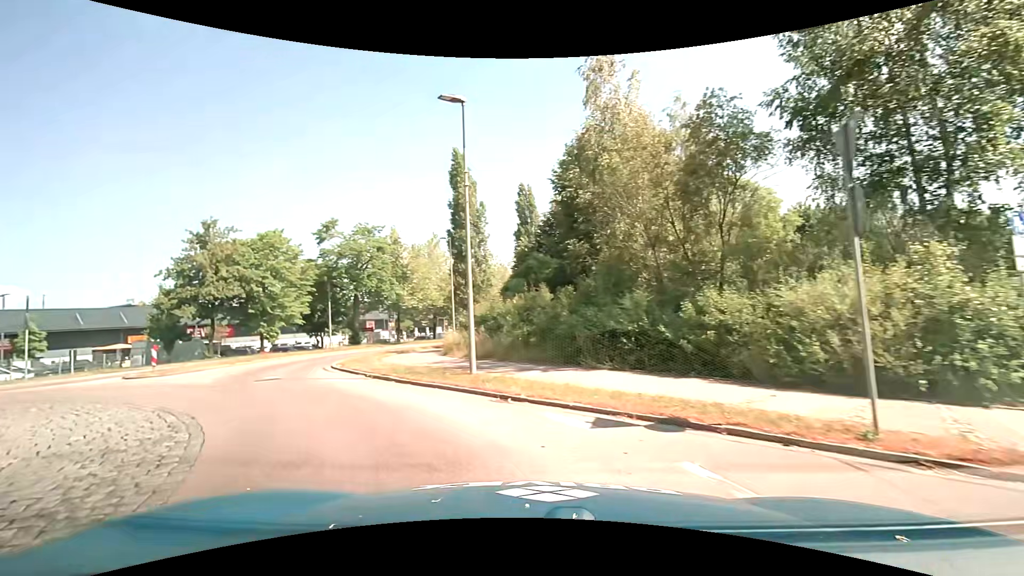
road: tertiary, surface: asphalt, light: Day
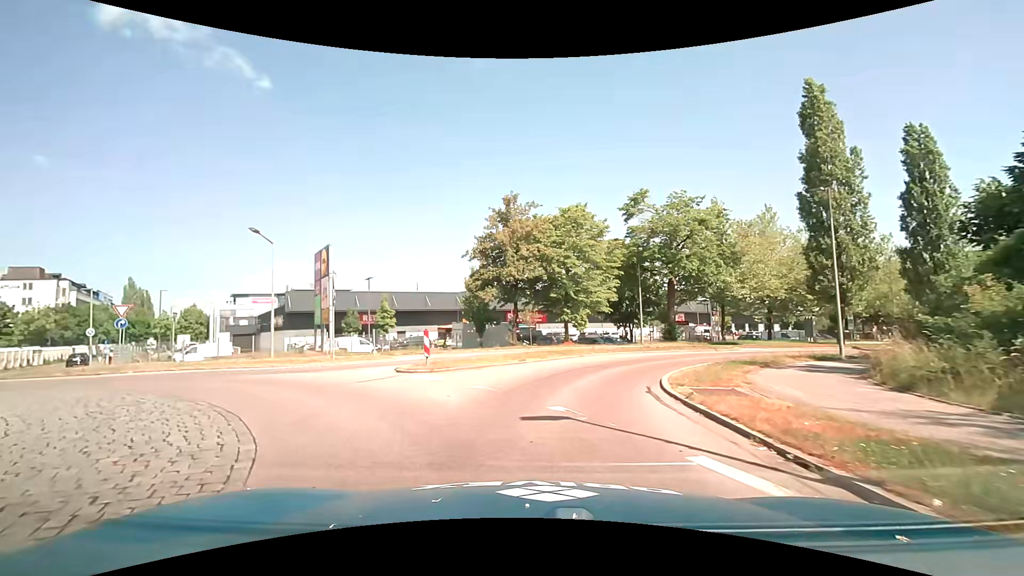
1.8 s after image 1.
(-2.7, +8.6) m; -34°
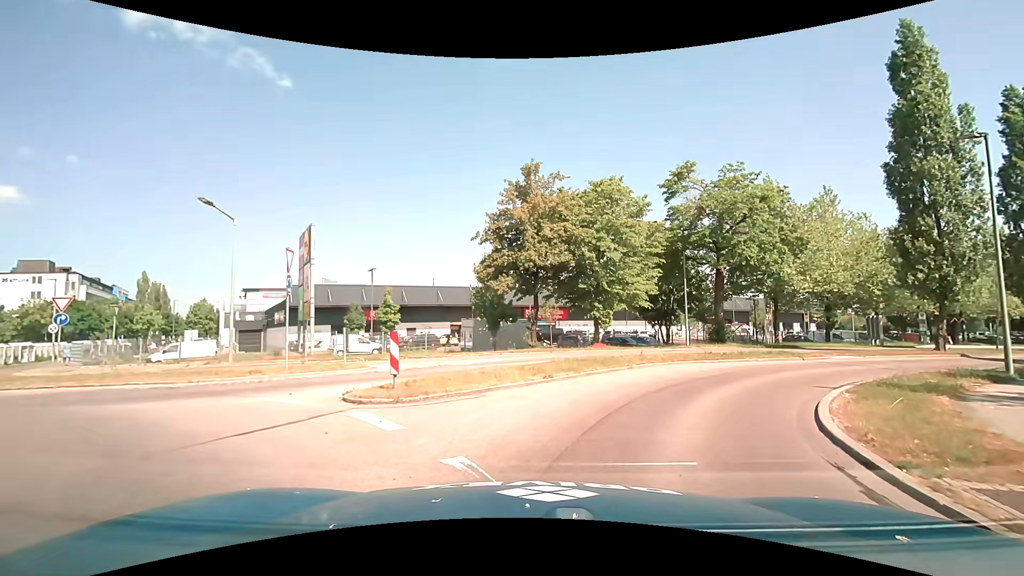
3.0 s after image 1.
(-0.1, +5.7) m; -1°
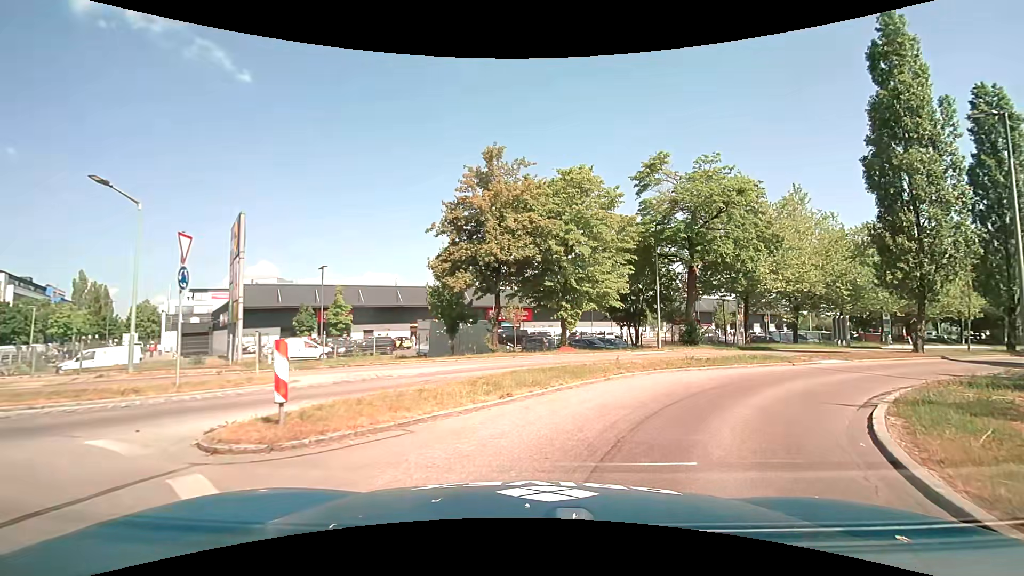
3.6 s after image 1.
(+0.1, +2.7) m; +3°
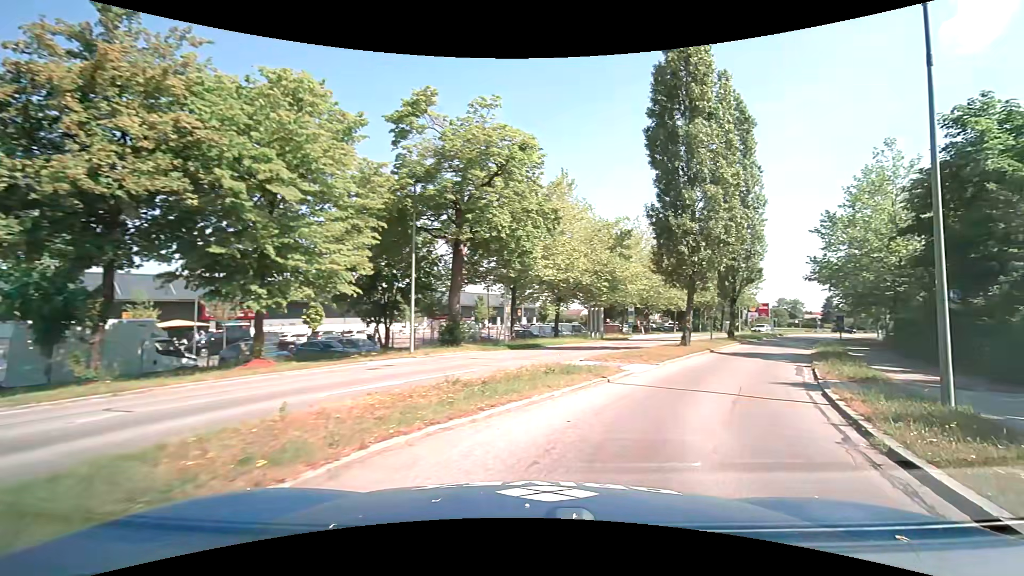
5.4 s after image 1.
(+1.9, +8.7) m; +27°
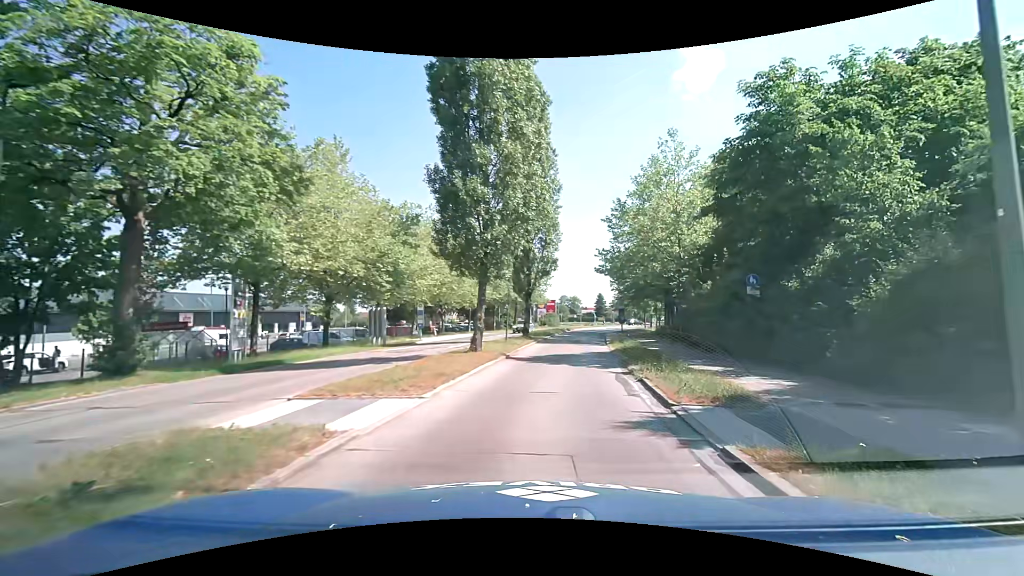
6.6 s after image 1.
(+1.6, +6.6) m; +23°
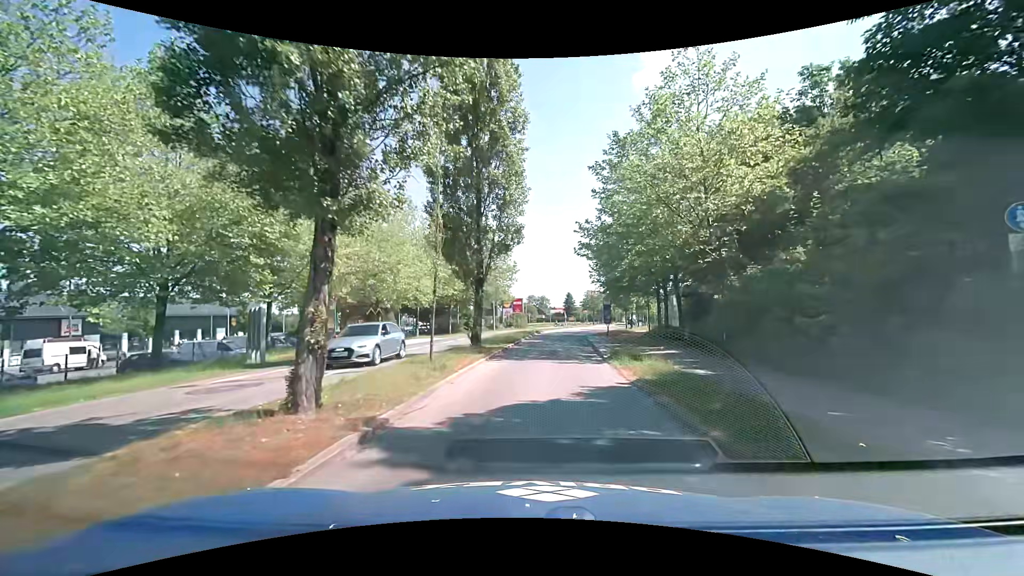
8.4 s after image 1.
(+0.6, +11.5) m; +4°
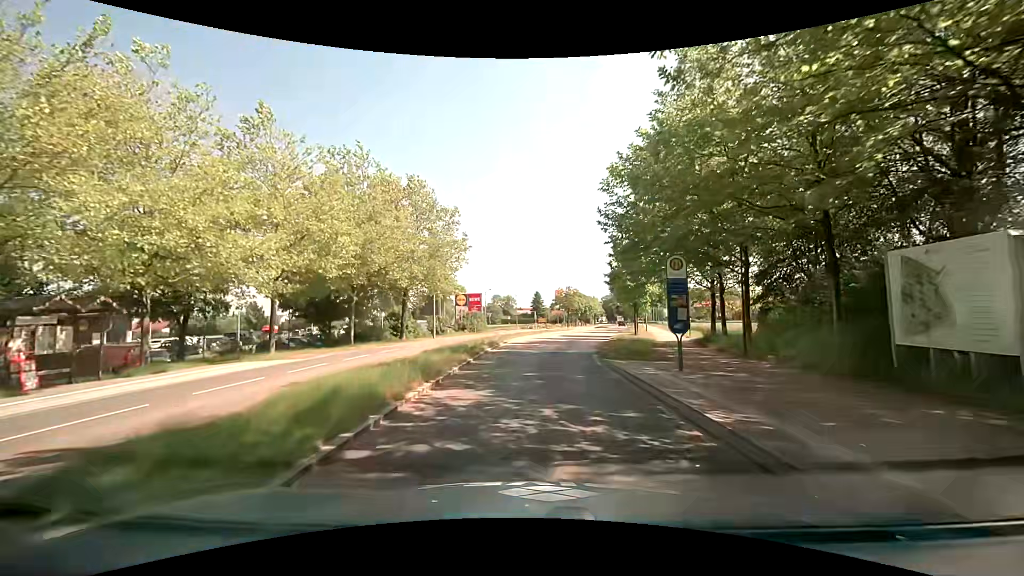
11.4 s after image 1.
(+0.6, +23.6) m; +3°
(0, +10) (+1, +20) (+3, +30) (+4, +40) (+7, +49) (+9, +59) (+11, +69) (+13, +79) (+16, +88) (+18, +98) m
